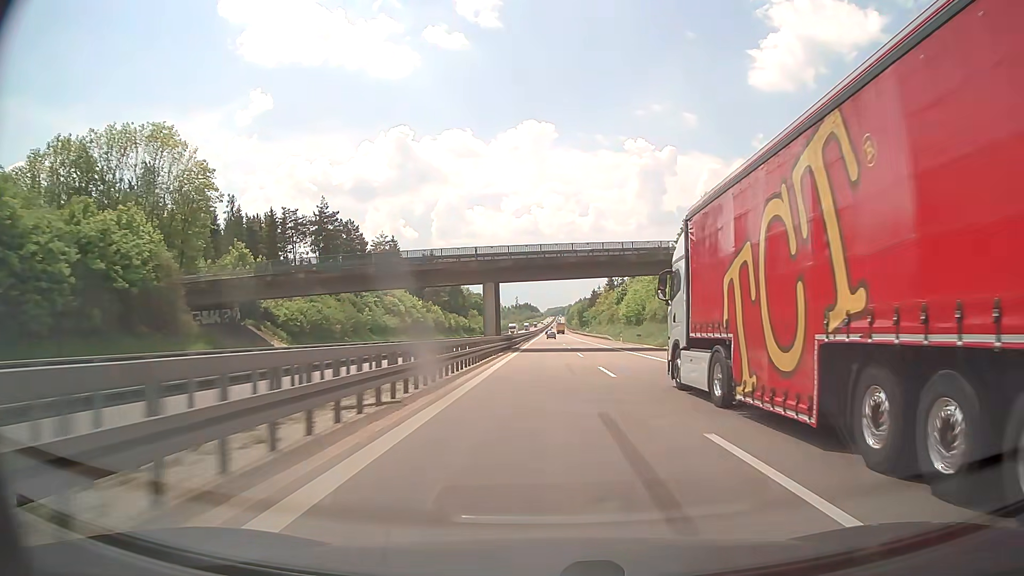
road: motorway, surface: concrete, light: Day
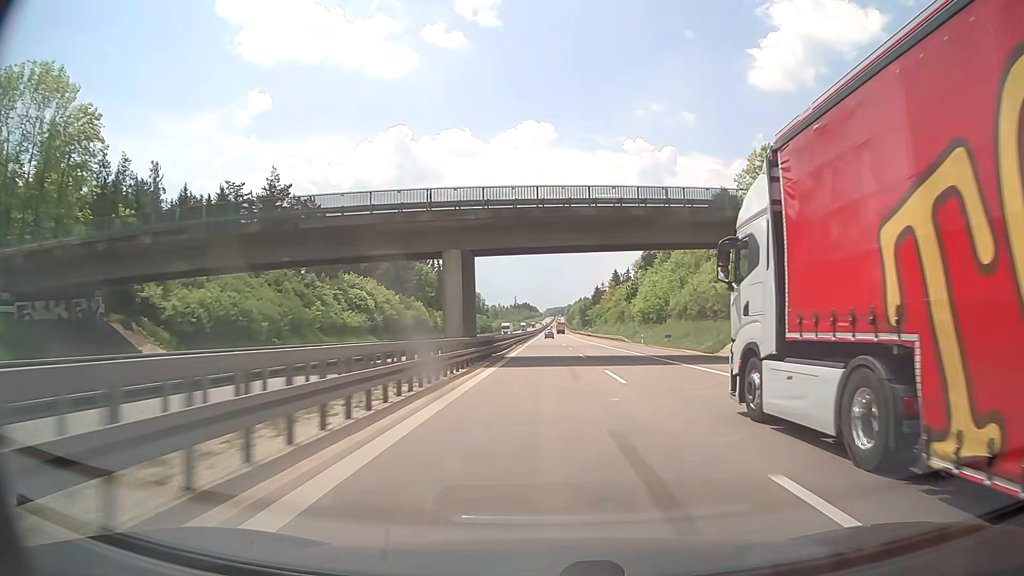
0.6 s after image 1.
(0.0, +20.7) m; 0°
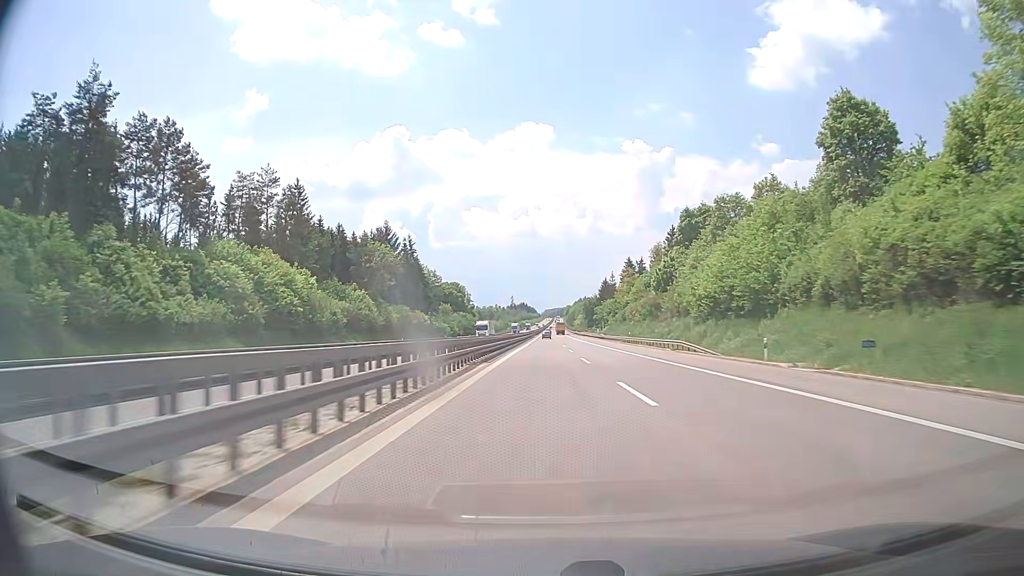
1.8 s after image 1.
(+0.1, +41.5) m; 0°
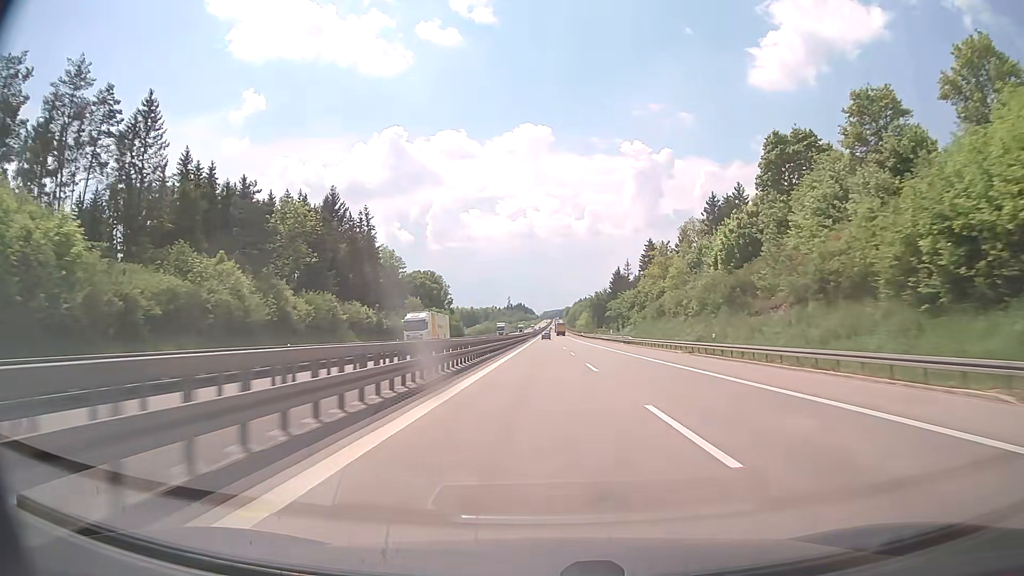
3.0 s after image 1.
(-0.1, +41.7) m; 0°
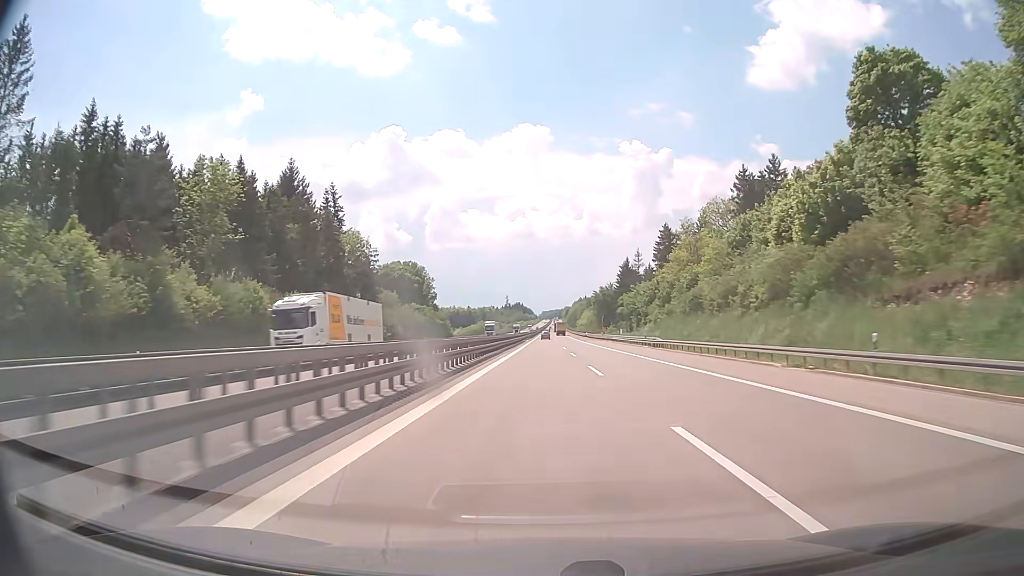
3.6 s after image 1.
(+0.1, +21.0) m; 0°
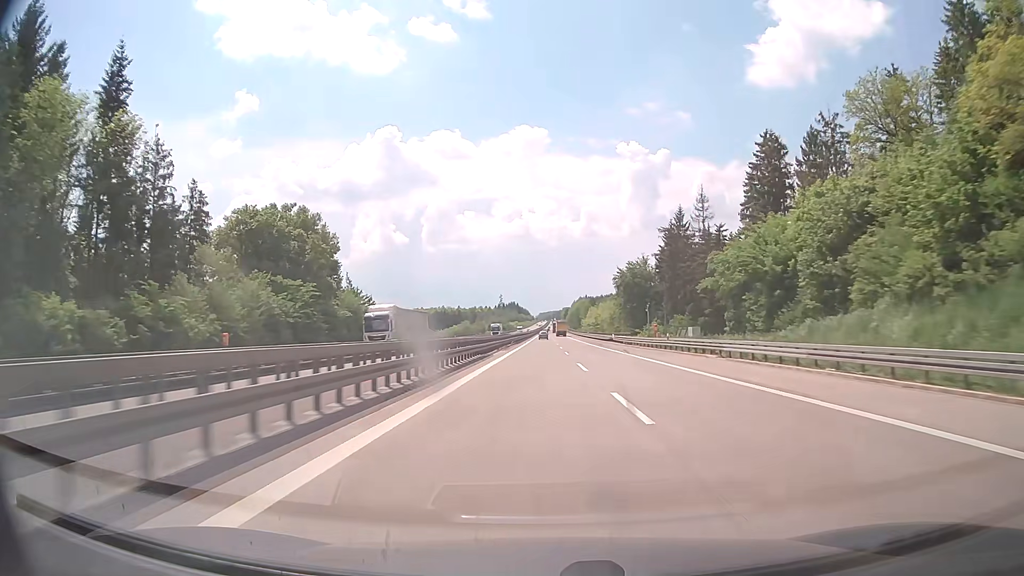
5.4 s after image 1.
(+0.2, +63.2) m; 0°
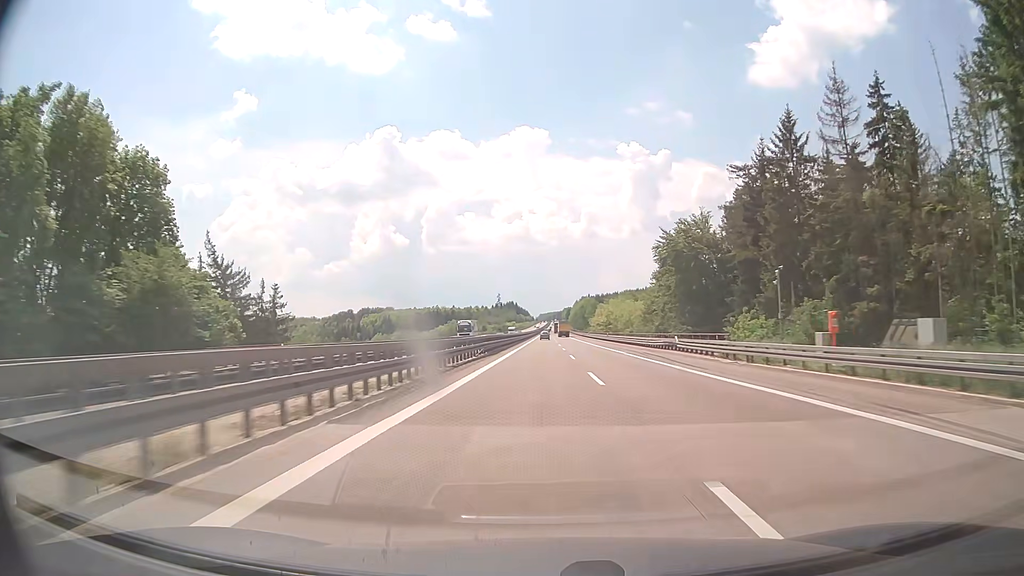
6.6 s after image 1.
(-0.1, +42.3) m; 0°
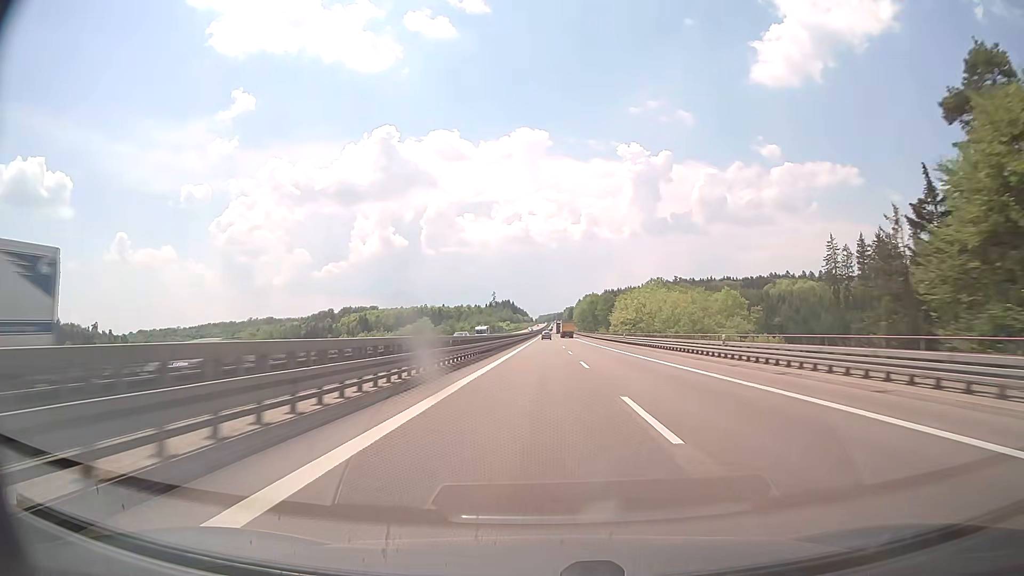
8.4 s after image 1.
(-0.1, +63.4) m; 0°
(0, +10) (0, +20) (0, +30) (0, +40) (0, +50) (0, +60) (0, +70) (0, +80) (0, +90) (+1, +100) m
